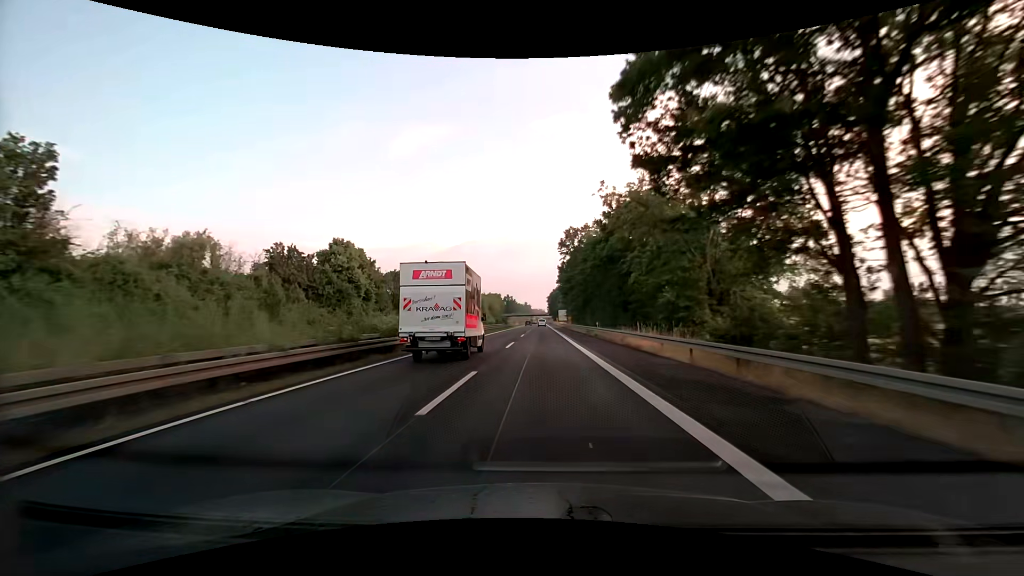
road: trunk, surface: asphalt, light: Day
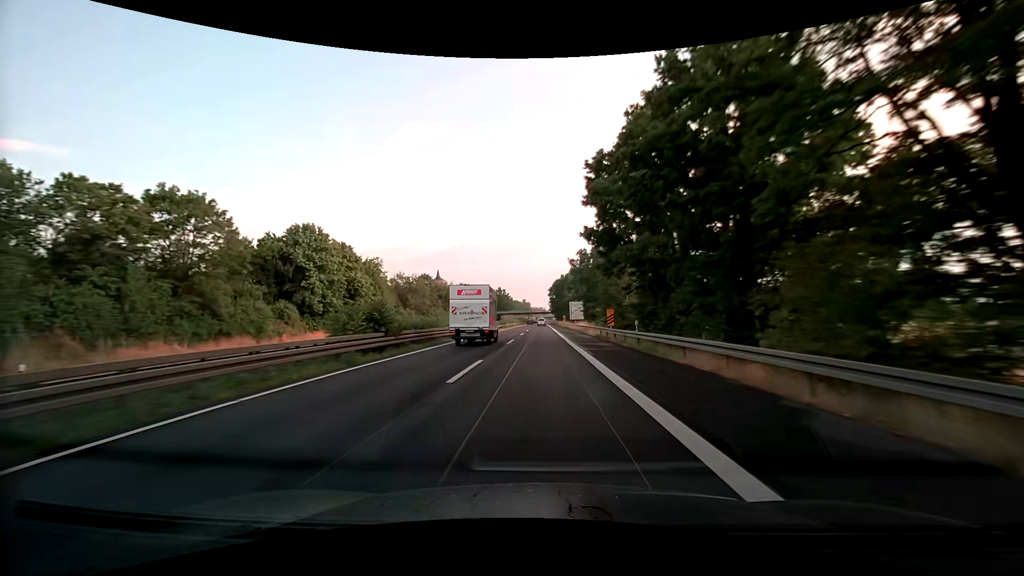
(0.0, +68.4) m; 0°
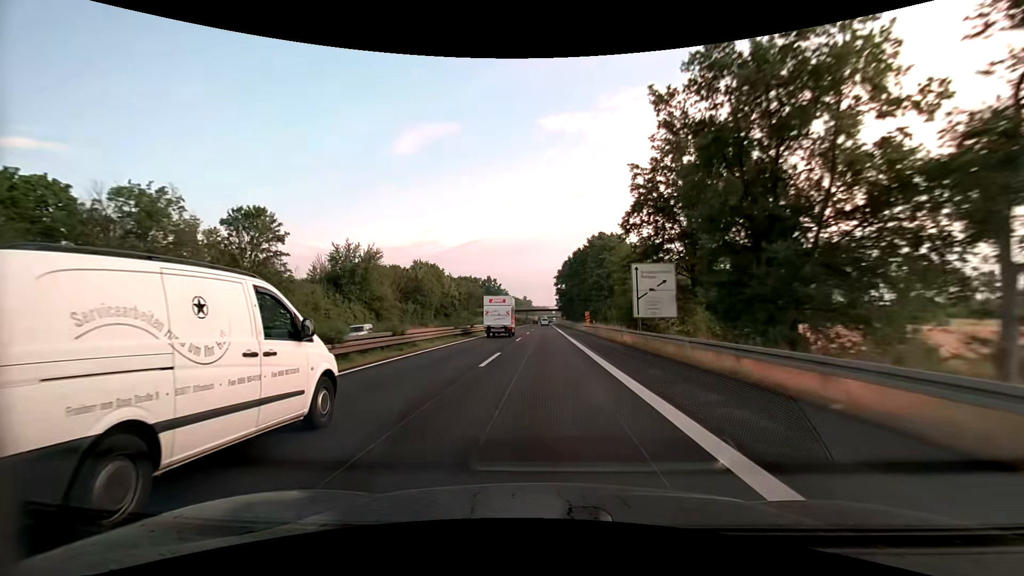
(-0.4, +68.2) m; 0°
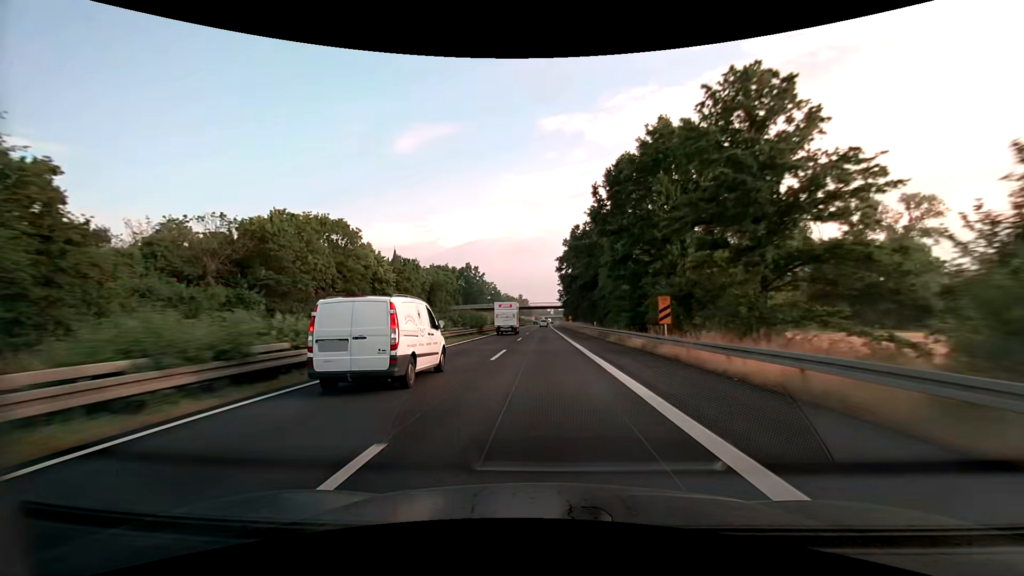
(+0.1, +51.1) m; 0°
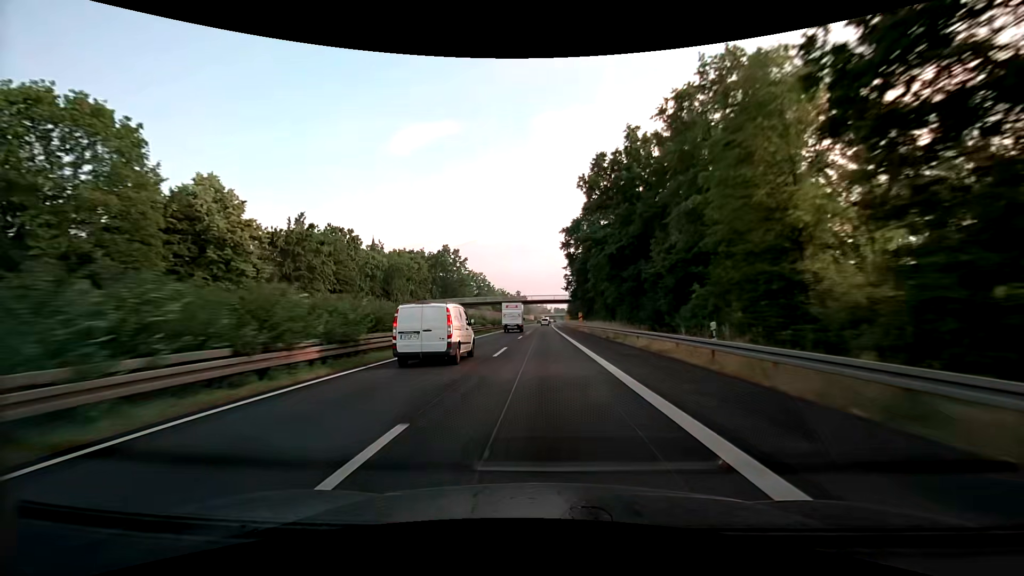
(-0.1, +34.0) m; 0°
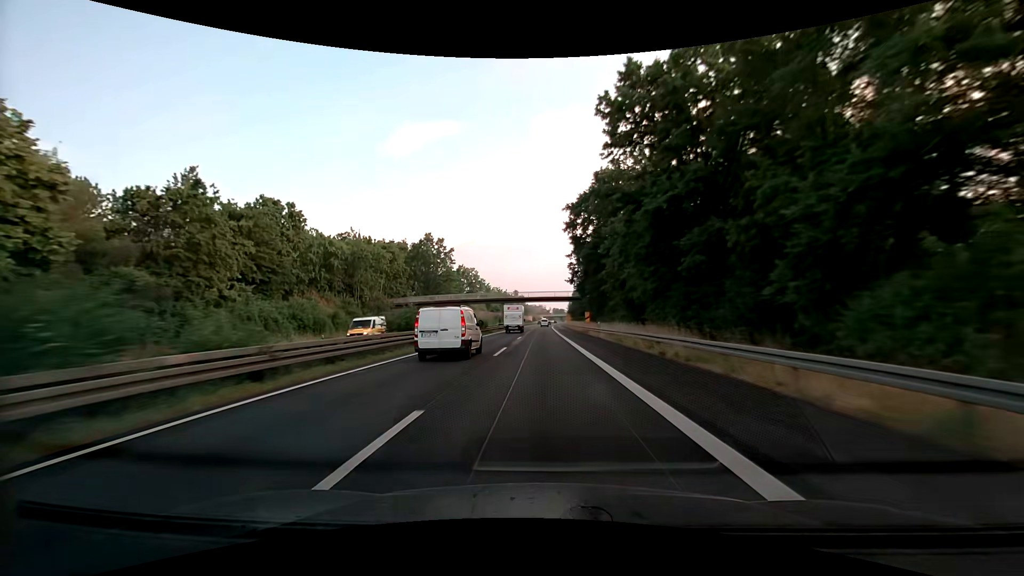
(0.0, +17.0) m; 0°
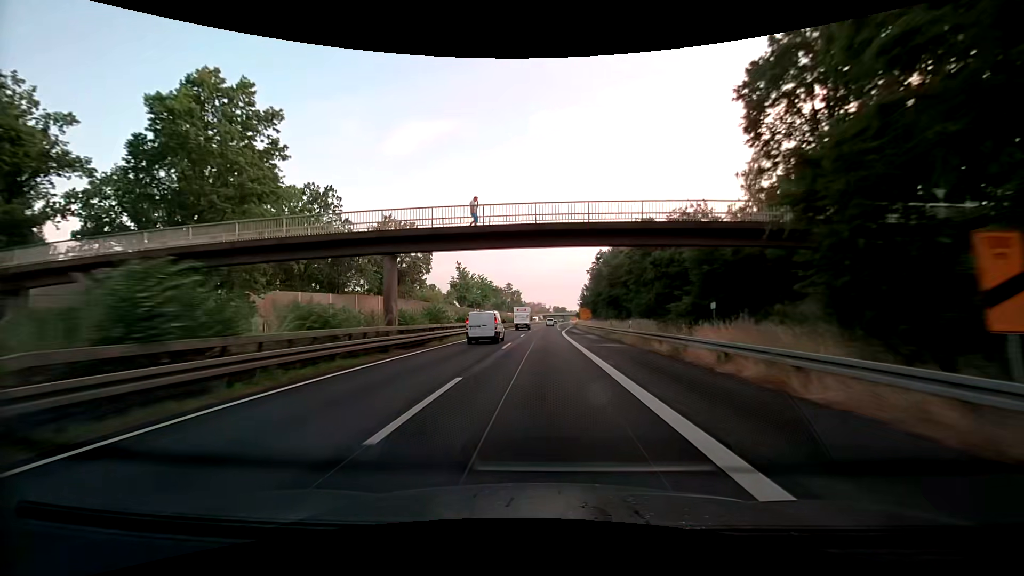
(+0.1, +68.0) m; 0°
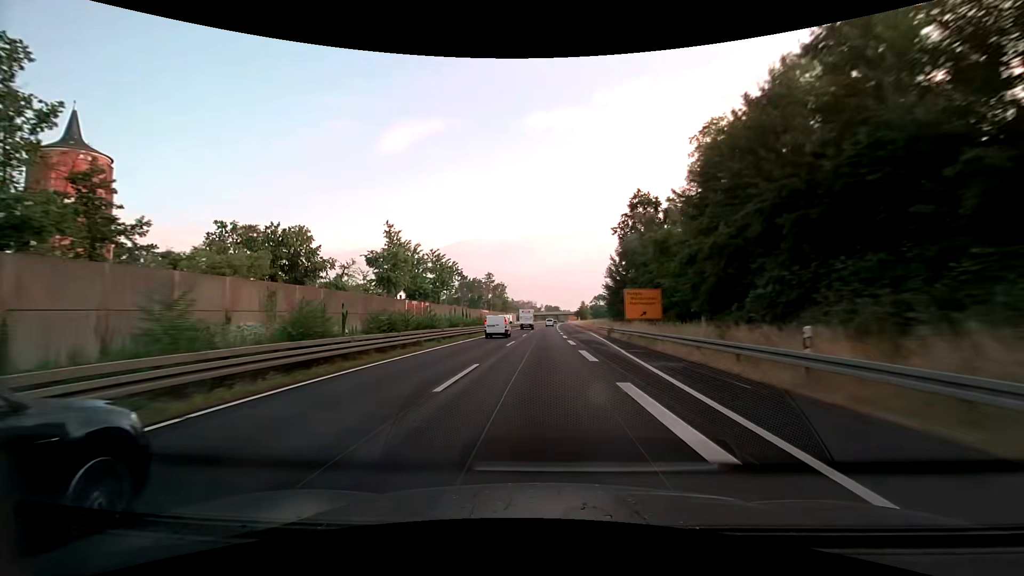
(+1.0, +67.9) m; +1°
(0, +10) (0, +20) (0, +30) (0, +40) (0, +50) (0, +60) (+1, +70) (+1, +80) (+1, +90) (+1, +100) m
